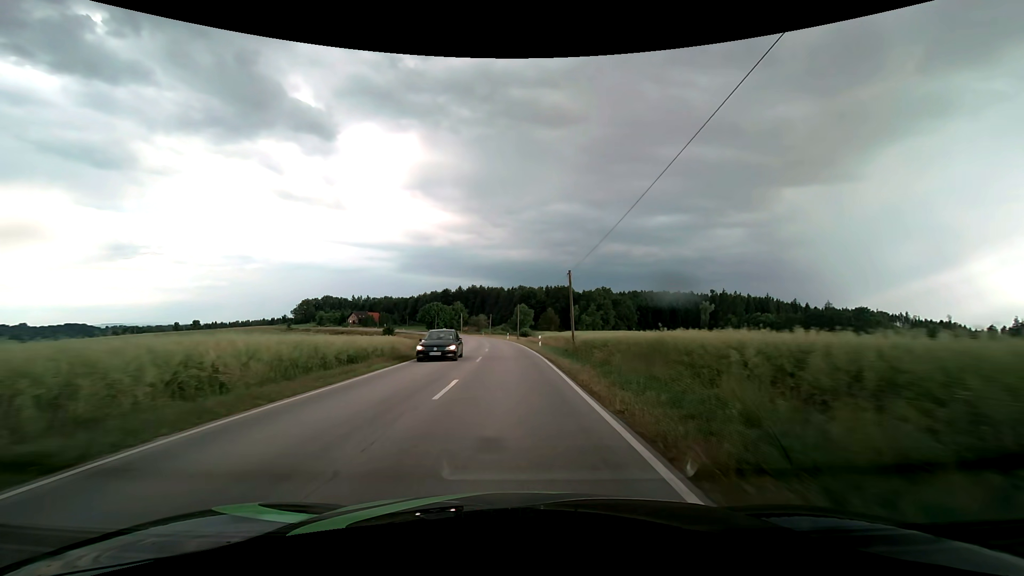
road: secondary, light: Day
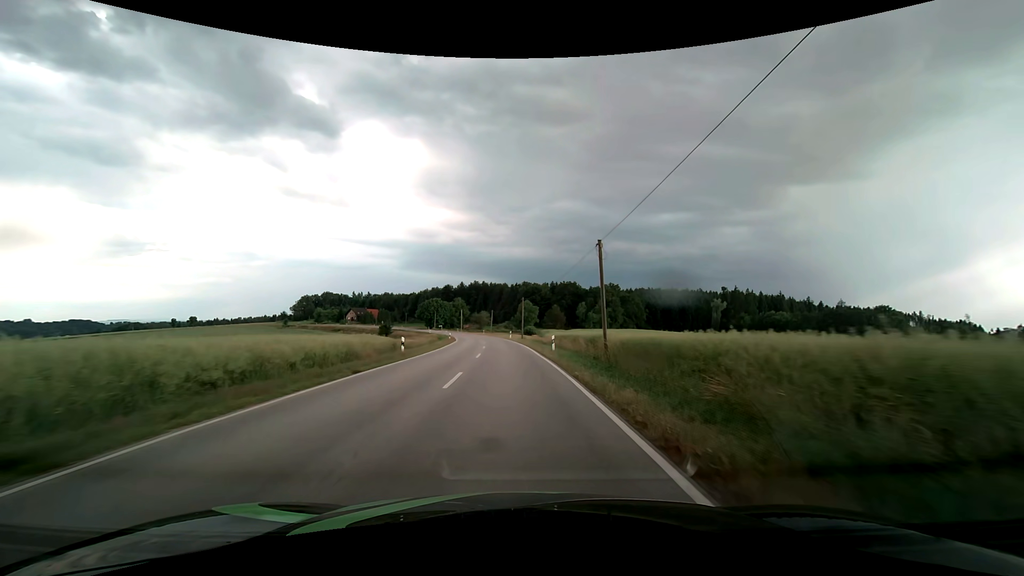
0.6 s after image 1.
(0.0, +10.8) m; 0°
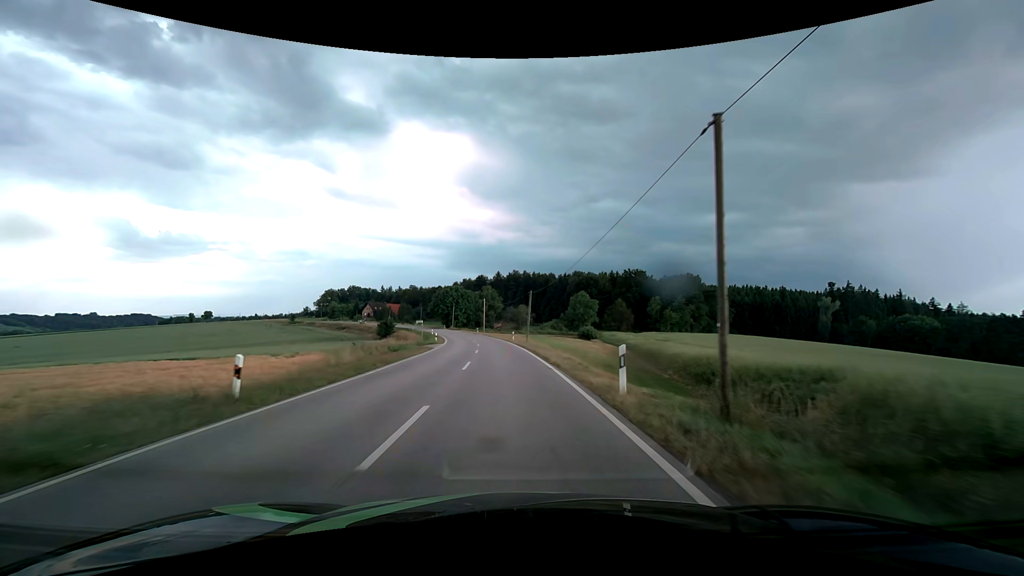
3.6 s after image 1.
(-1.9, +54.5) m; -5°
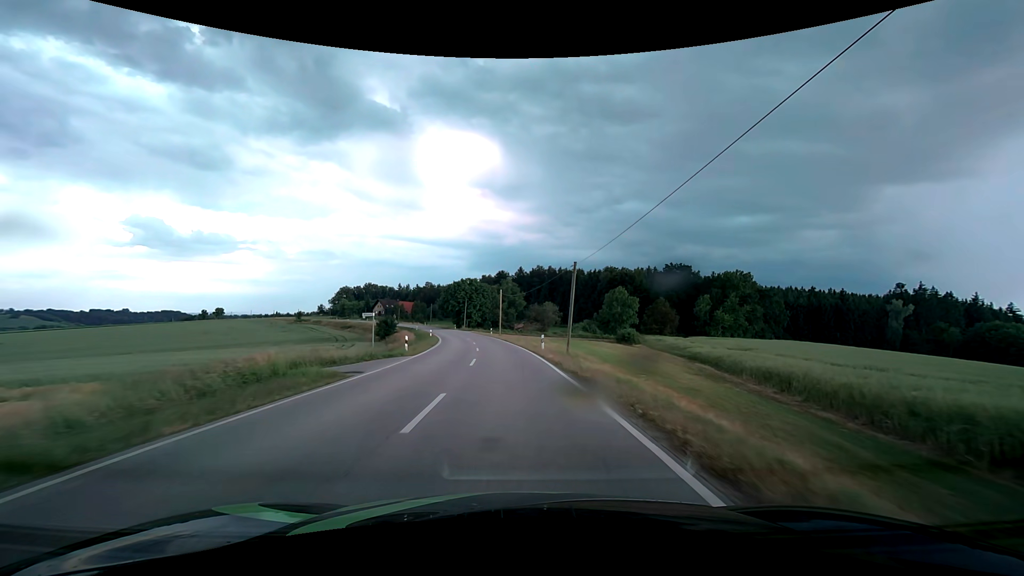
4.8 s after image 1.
(-0.5, +22.4) m; -3°
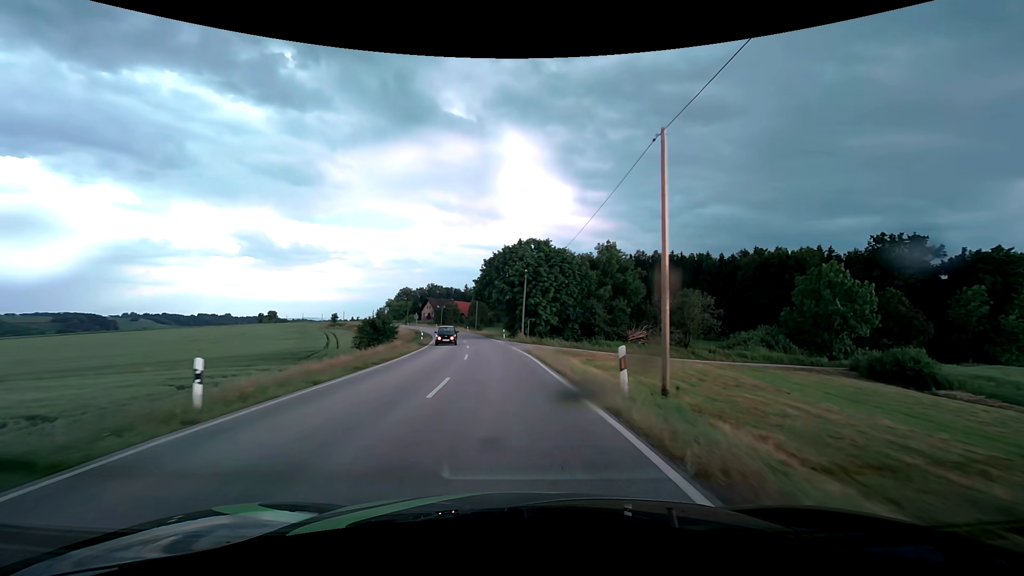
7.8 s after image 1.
(-3.7, +56.8) m; -9°
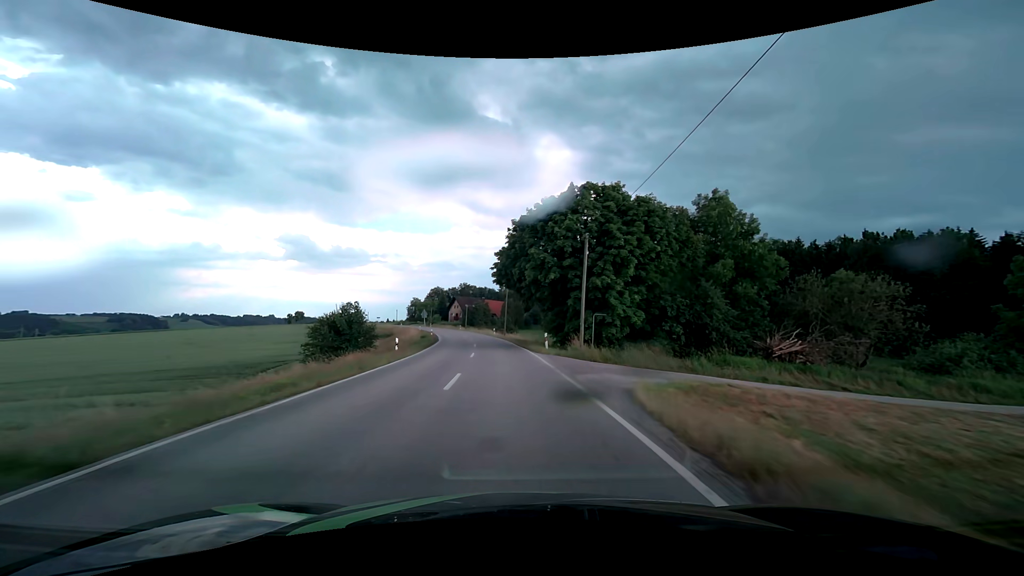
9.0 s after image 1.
(-0.8, +22.8) m; -4°
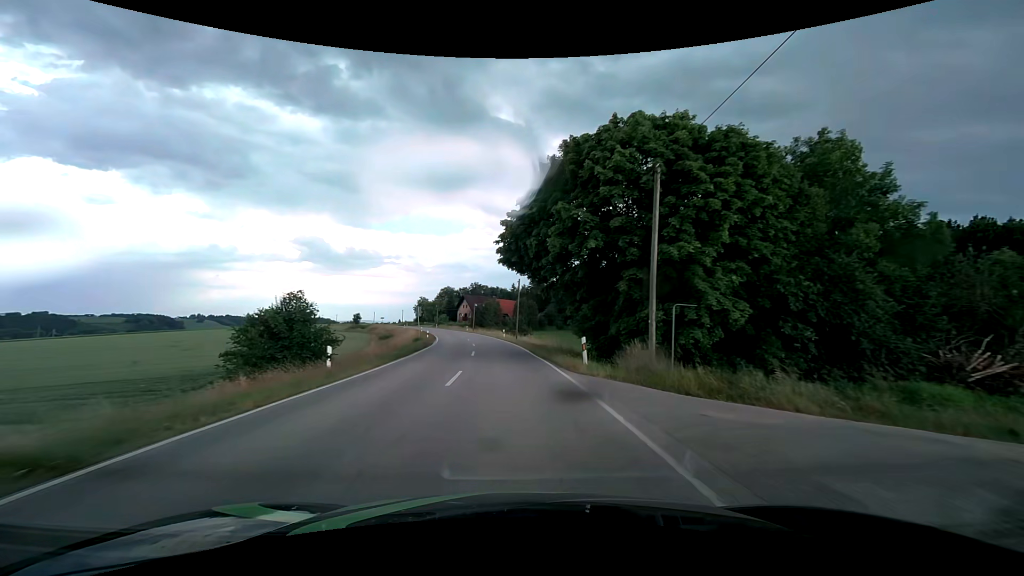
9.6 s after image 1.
(-0.1, +11.4) m; -1°
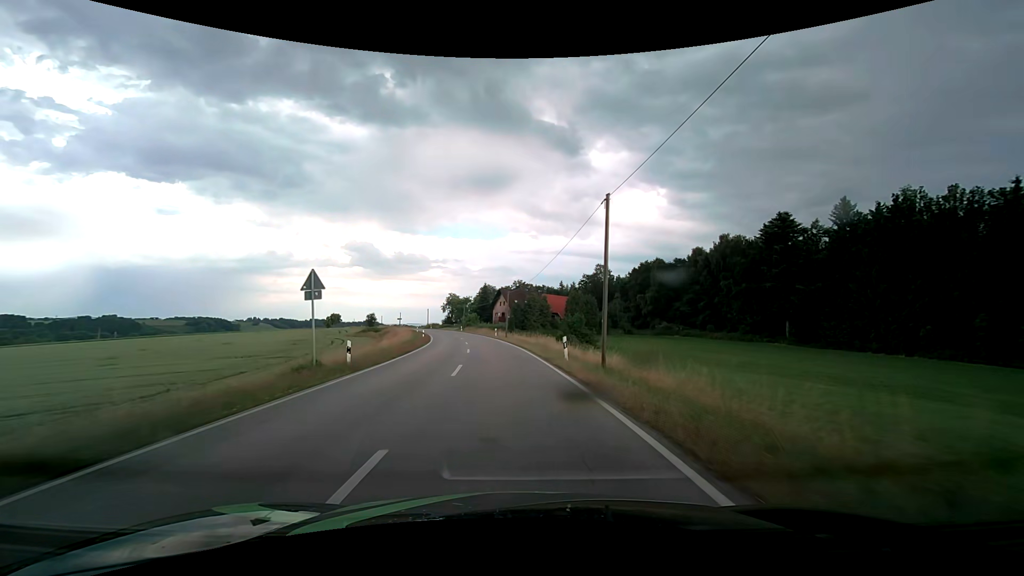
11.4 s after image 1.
(-1.4, +34.1) m; -4°
(0, +10) (-1, +20) (-2, +30) (-3, +40) (-5, +50) (-6, +60) (-8, +69) (-10, +79) (-13, +89) (-16, +98) m
